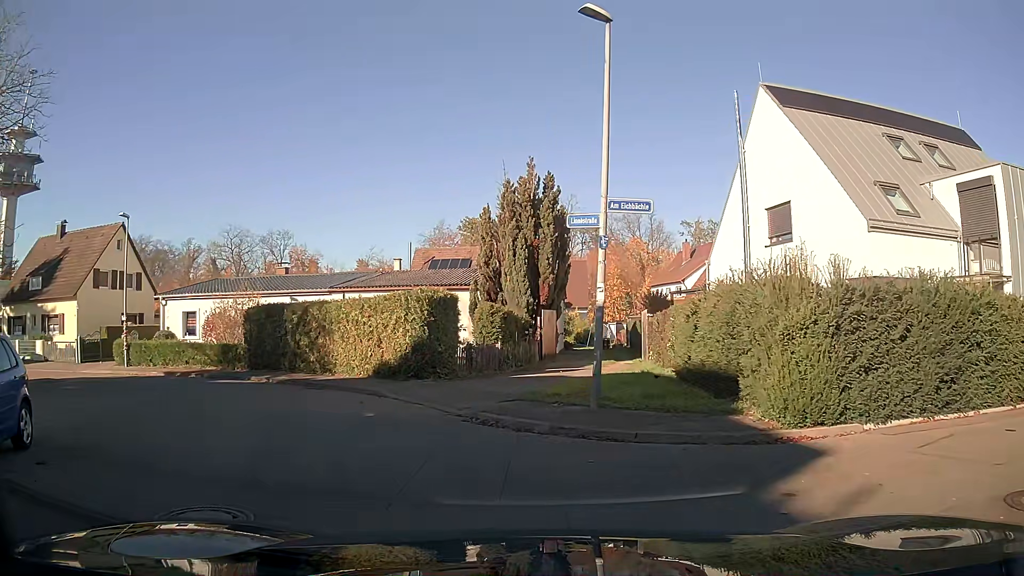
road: residential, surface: asphalt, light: Day
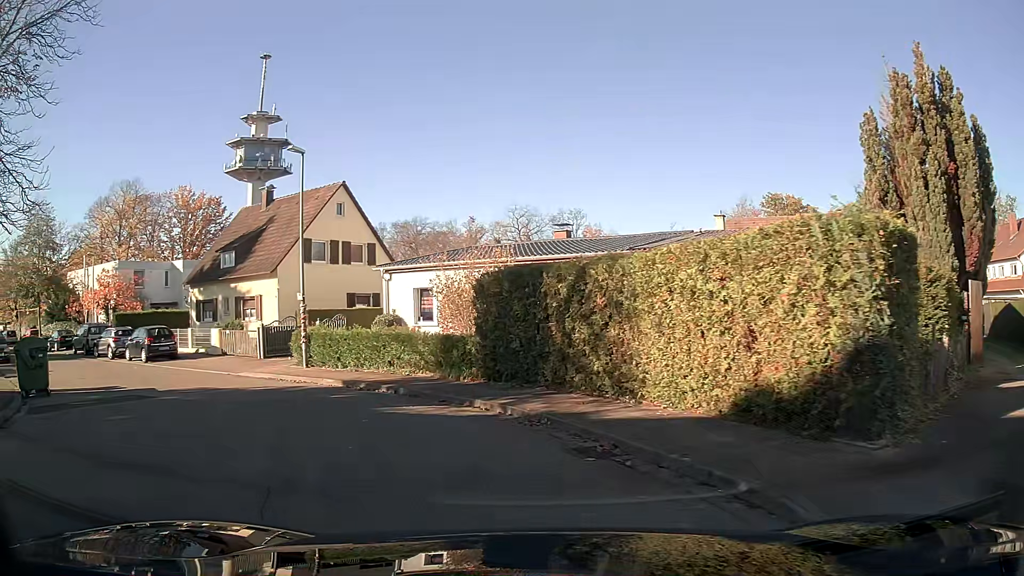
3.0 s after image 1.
(-2.5, +10.2) m; -27°
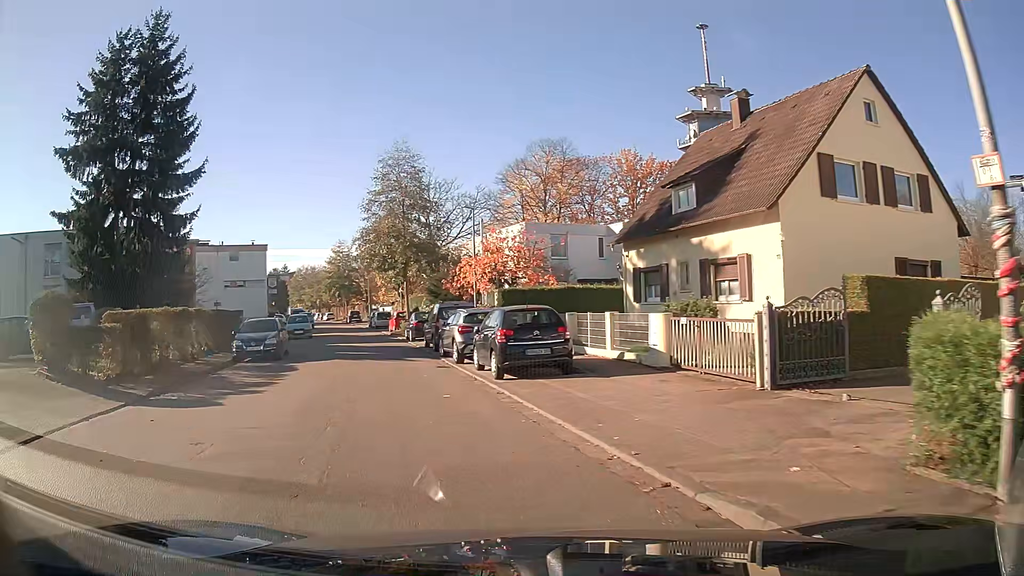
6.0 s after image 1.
(-5.5, +14.6) m; -39°
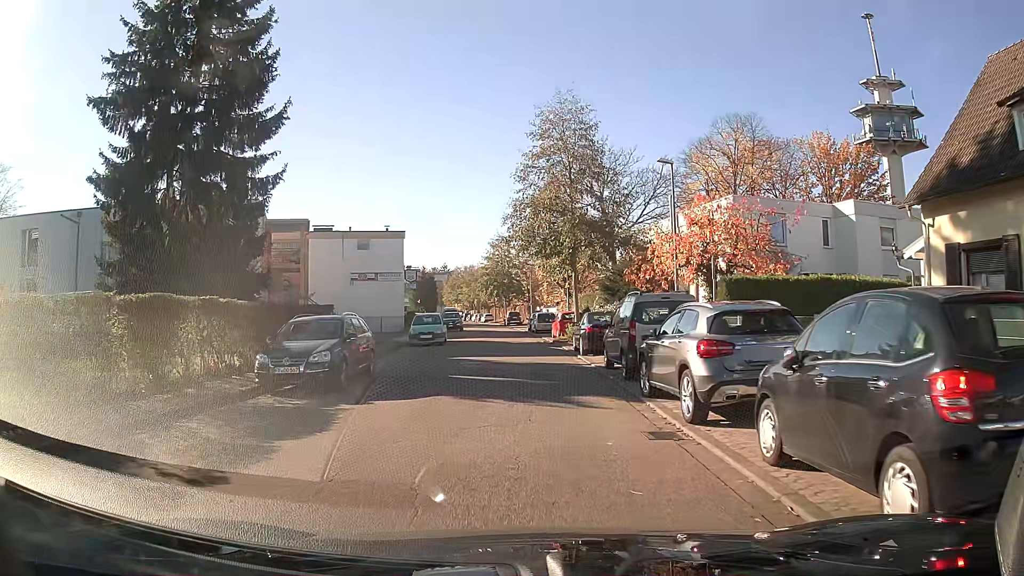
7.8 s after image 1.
(-1.2, +10.6) m; -10°
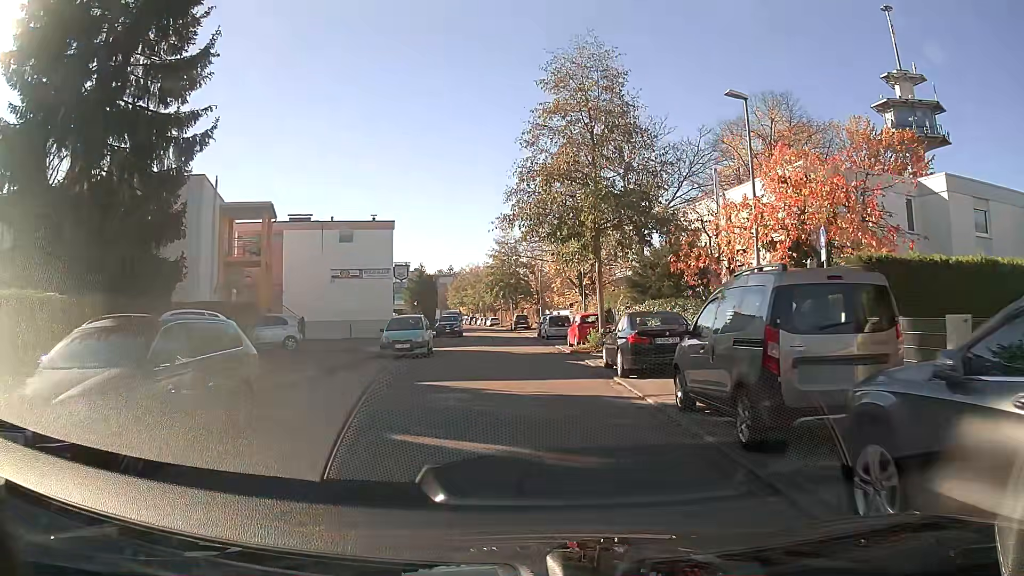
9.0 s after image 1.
(-0.1, +7.5) m; -1°
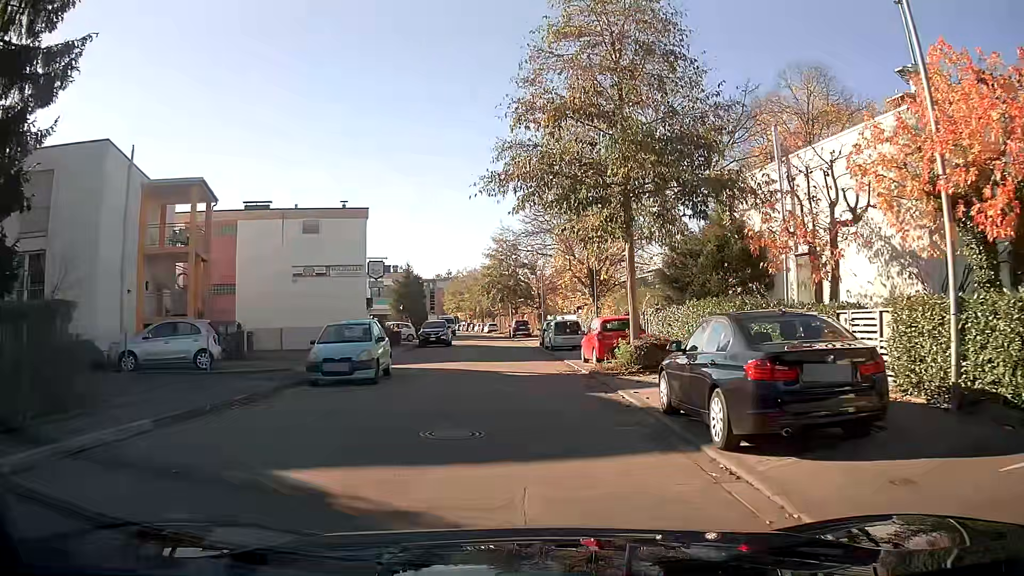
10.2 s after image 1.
(0.0, +7.8) m; 0°
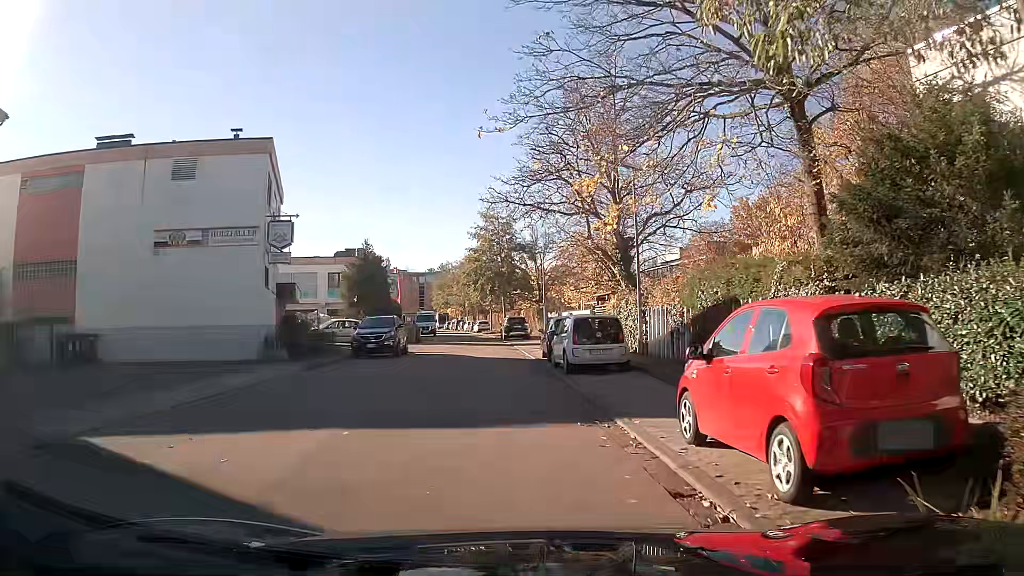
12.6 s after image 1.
(-0.1, +14.9) m; -1°
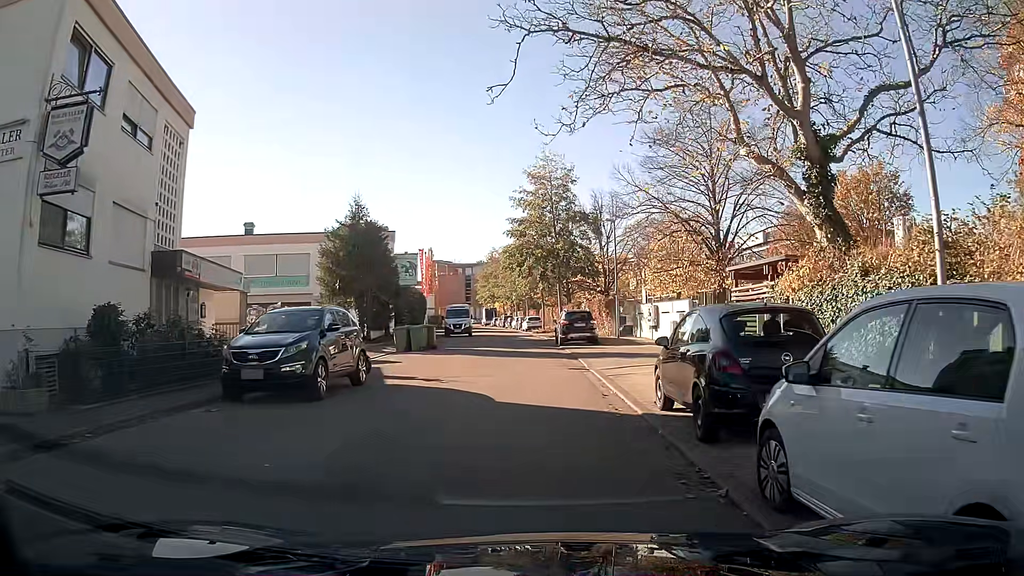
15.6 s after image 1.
(-0.3, +14.4) m; -3°
